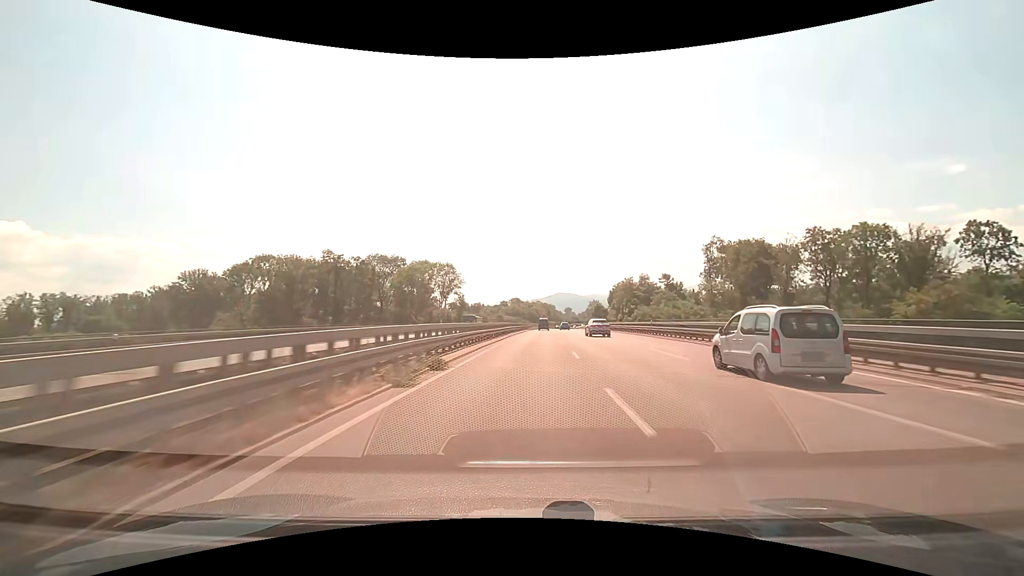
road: trunk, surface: asphalt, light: Day
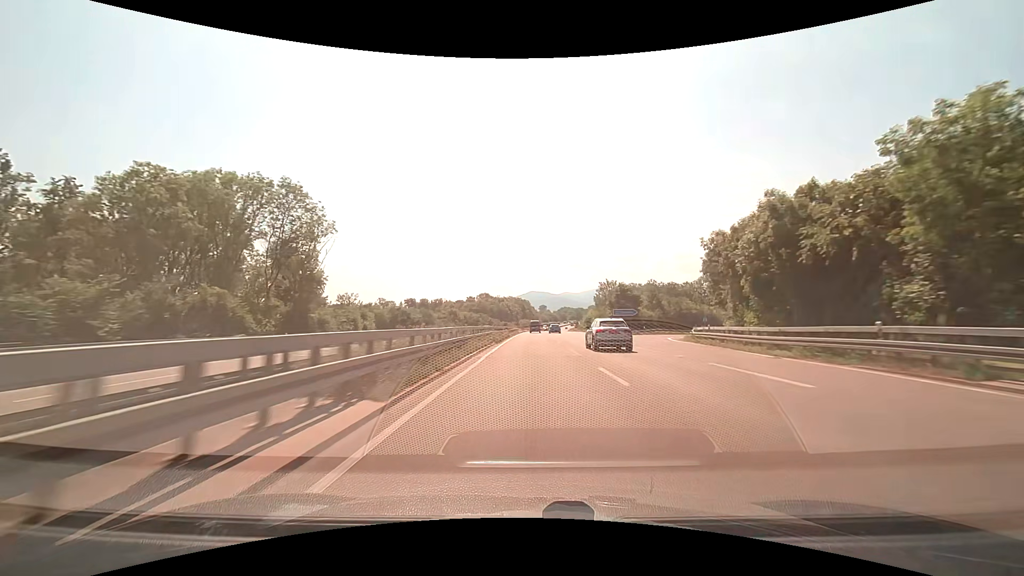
(+1.7, +79.3) m; +3°
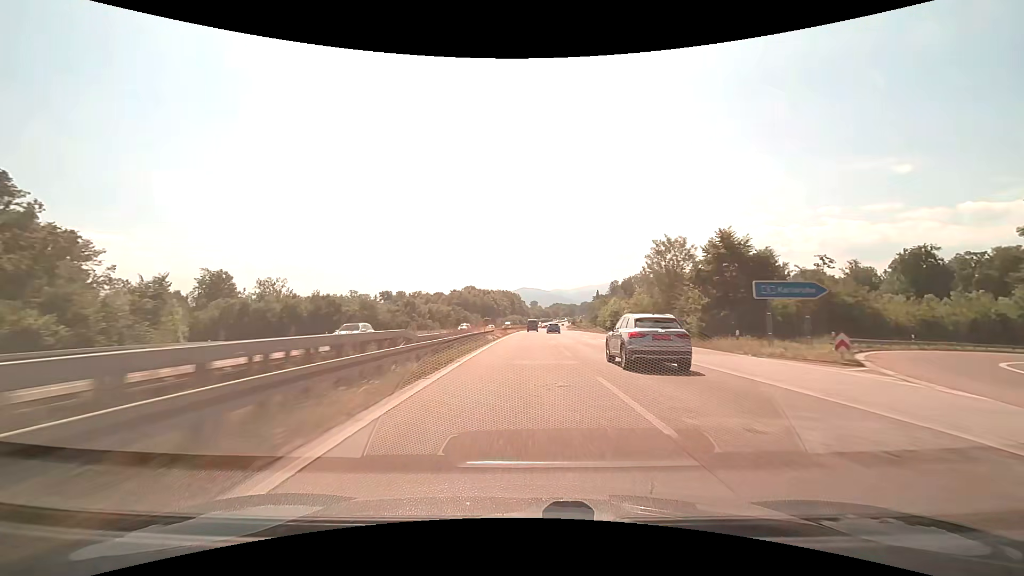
(+0.5, +48.8) m; +1°
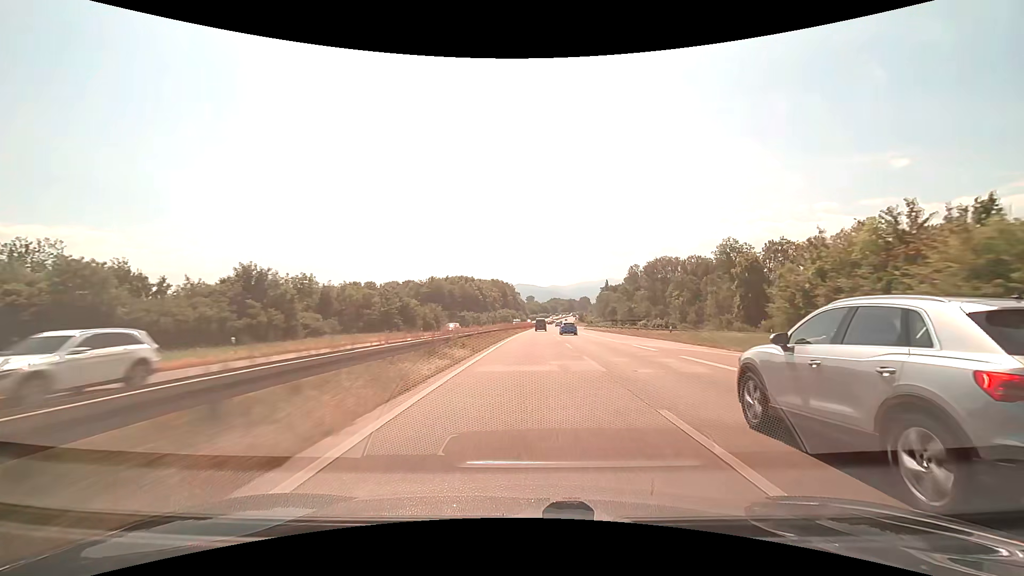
(+0.1, +66.2) m; 0°
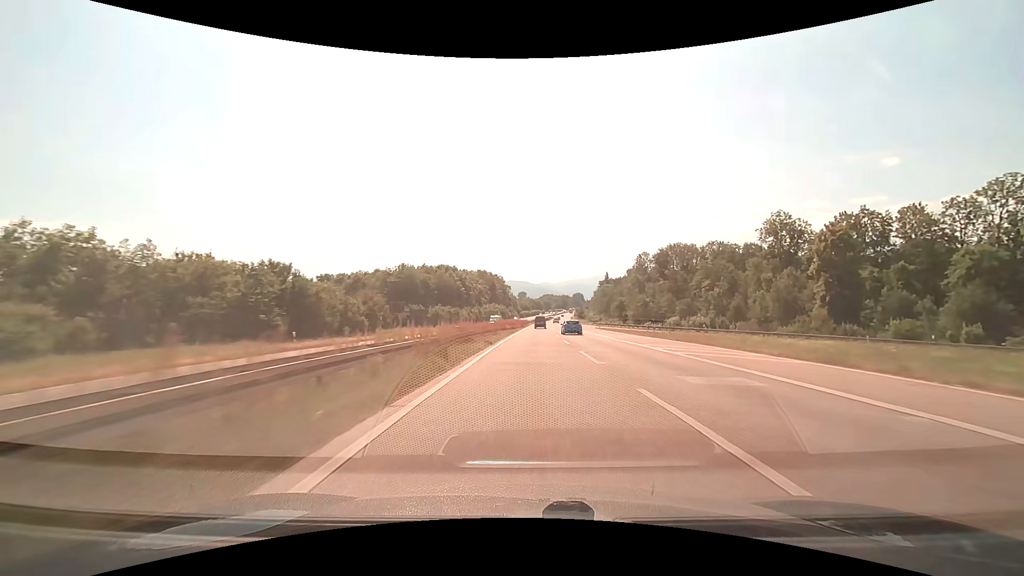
(+0.2, +33.3) m; +1°
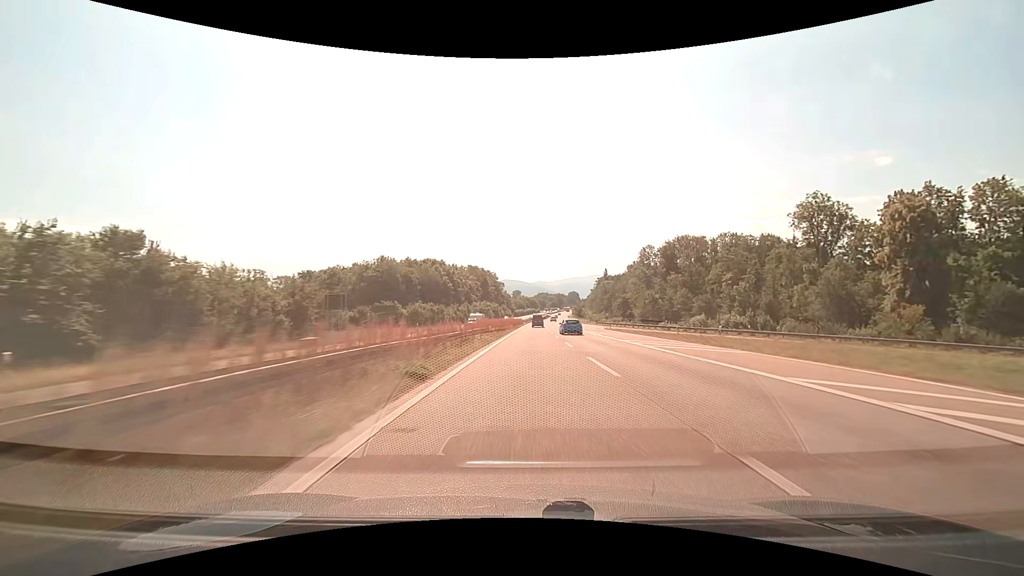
(+0.1, +16.6) m; +1°
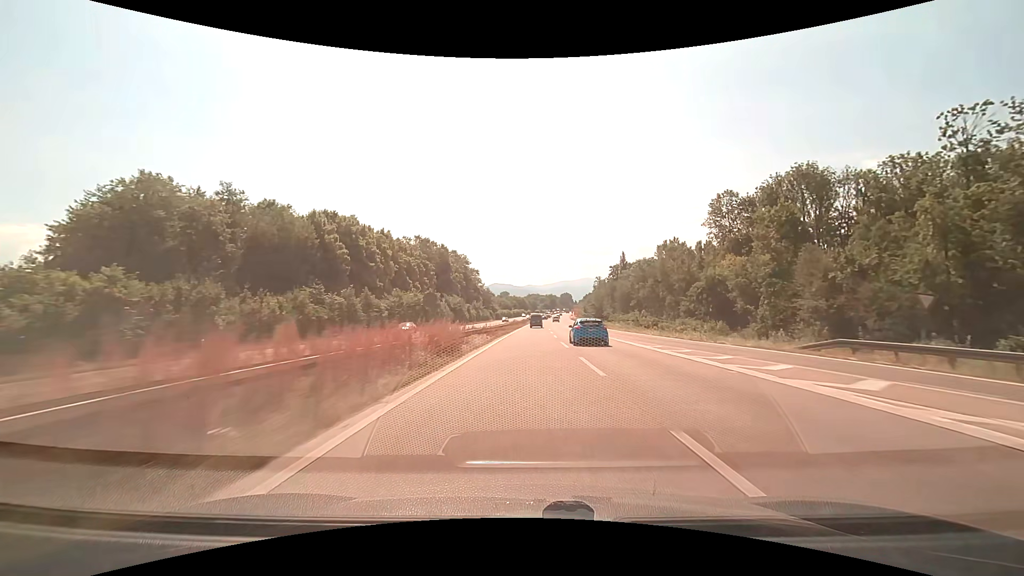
(+1.3, +83.2) m; +1°
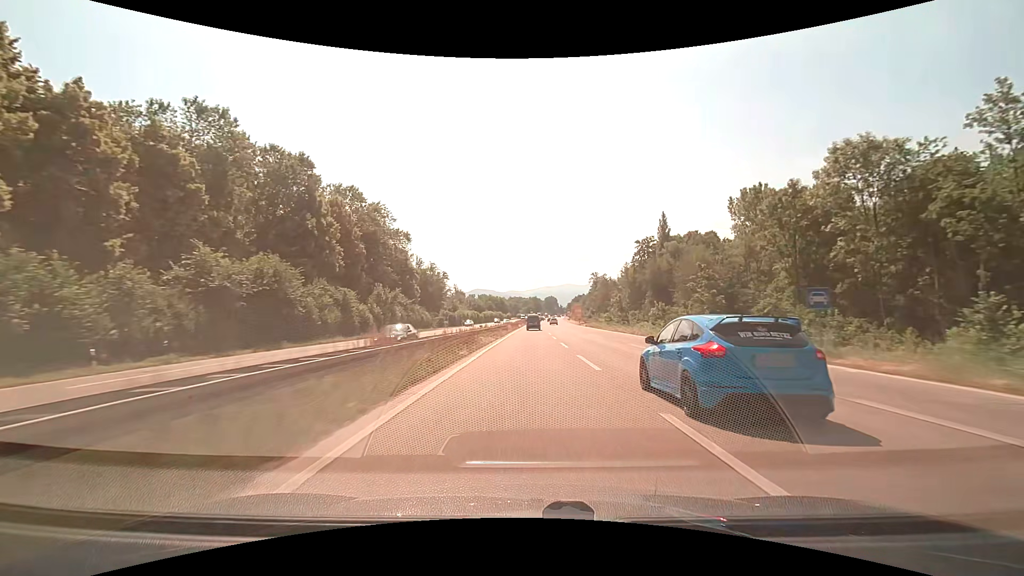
(+1.2, +84.2) m; +2°
(0, +10) (0, +20) (0, +30) (0, +40) (0, +50) (0, +60) (+1, +70) (+1, +80) (+1, +90) (+1, +100) m
